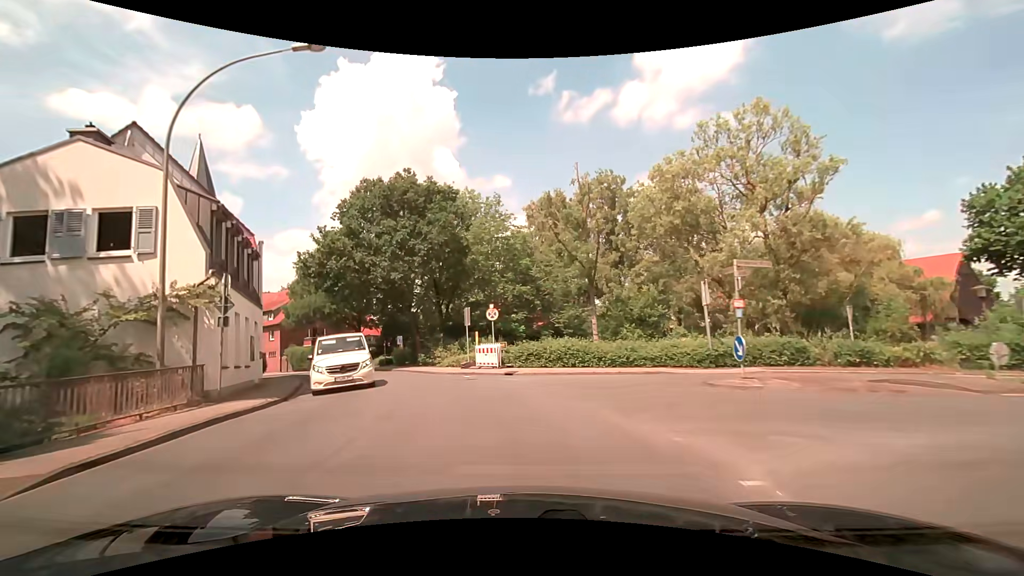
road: secondary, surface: asphalt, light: Day
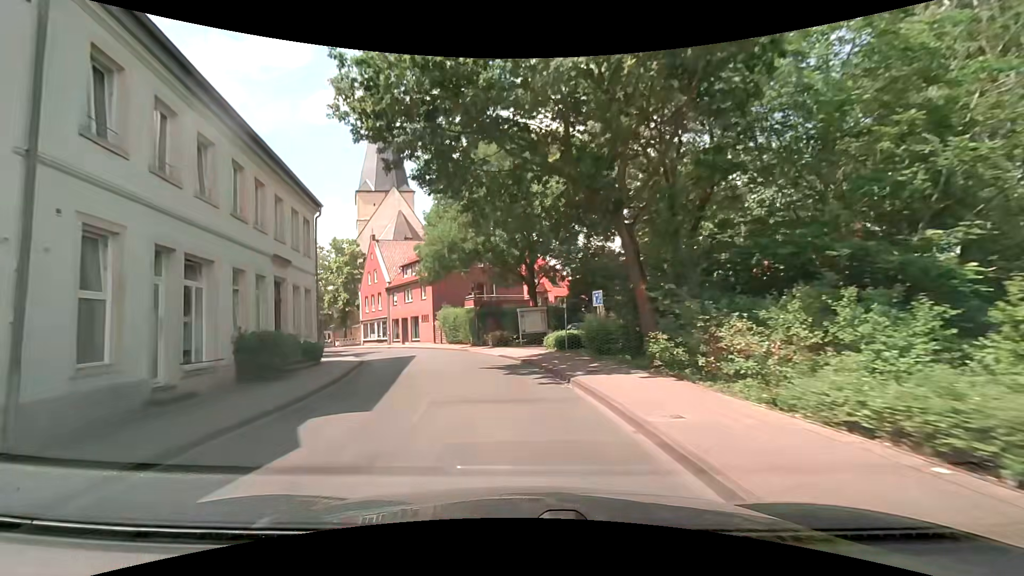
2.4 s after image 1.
(-5.1, +24.3) m; -23°
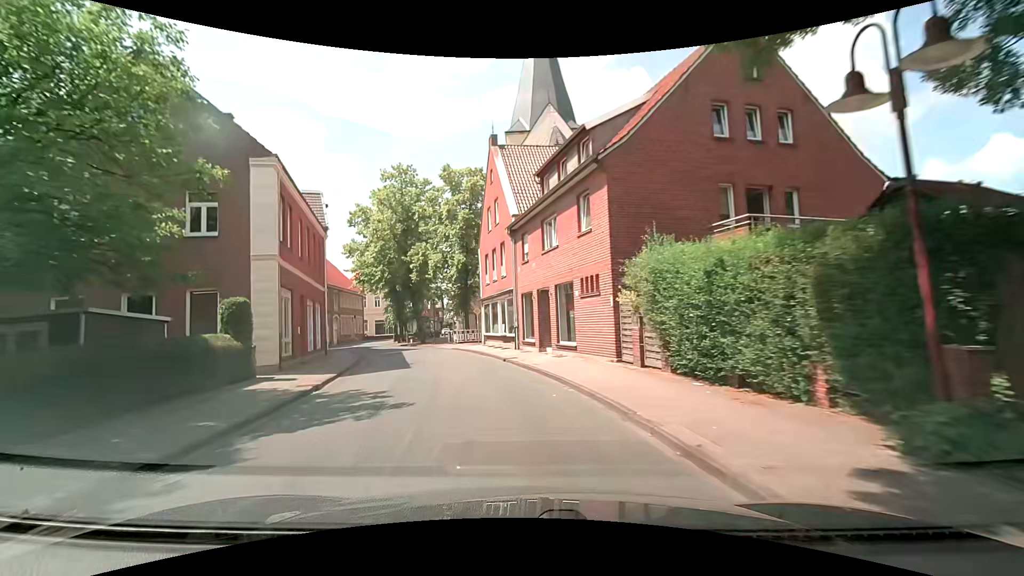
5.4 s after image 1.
(-5.1, +30.2) m; -20°
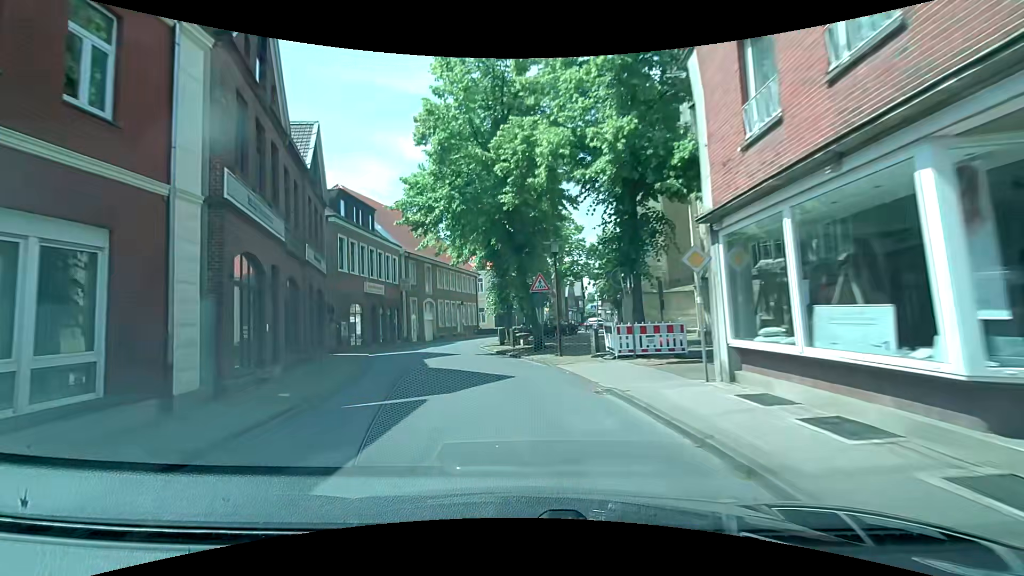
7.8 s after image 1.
(-3.6, +24.2) m; -17°
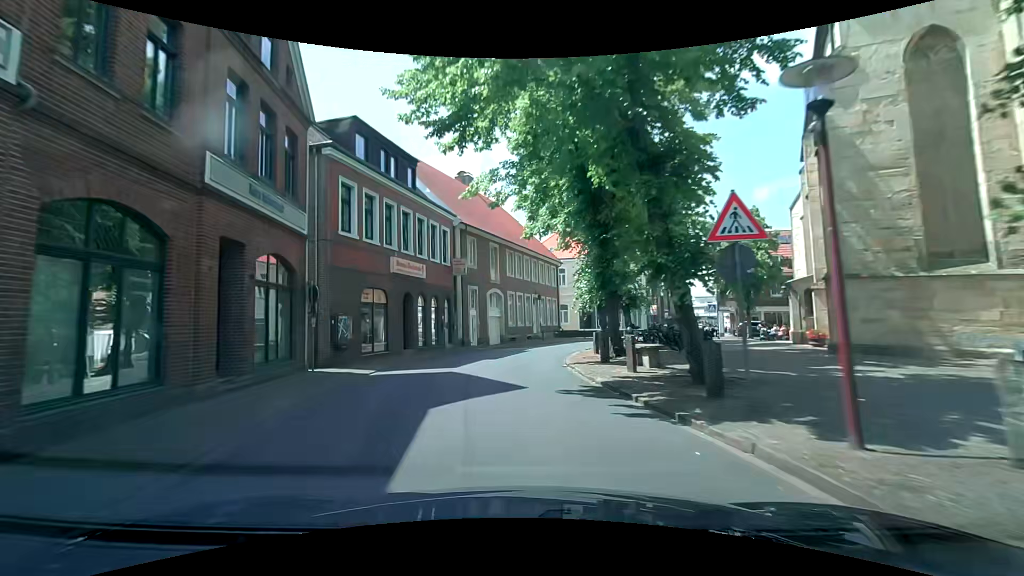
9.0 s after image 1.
(-0.8, +12.2) m; -8°
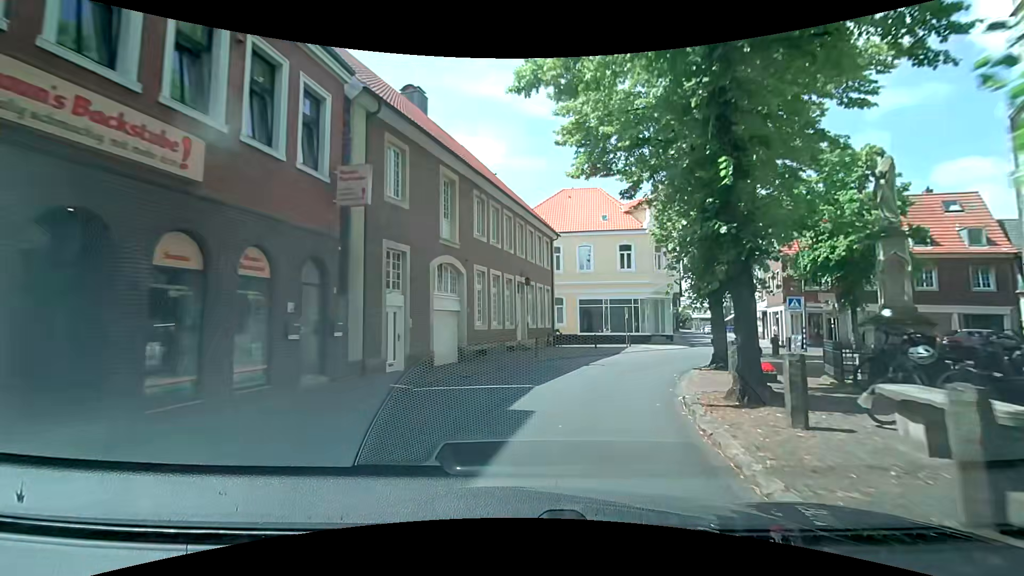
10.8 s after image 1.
(-0.8, +17.3) m; +2°
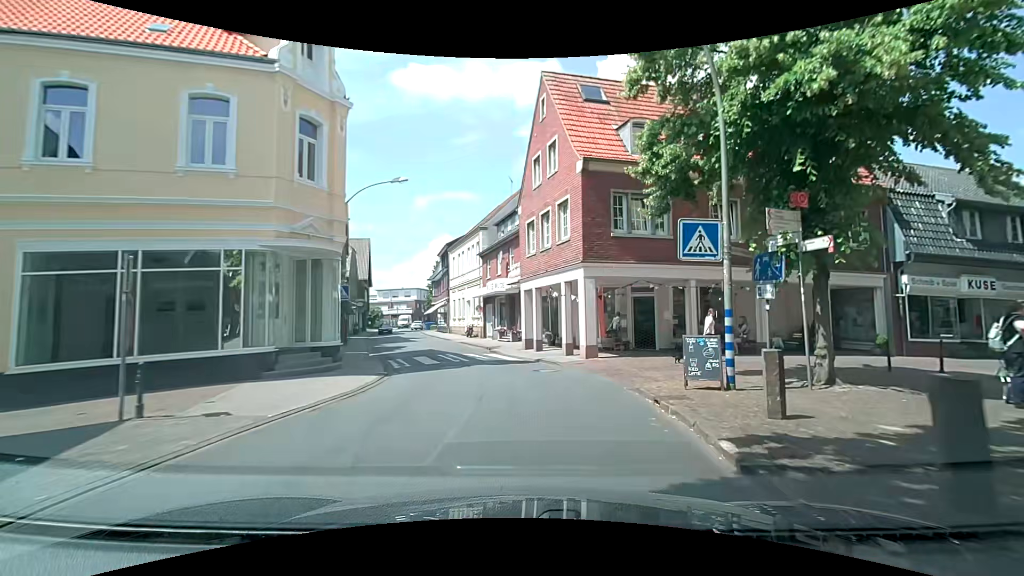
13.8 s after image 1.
(+6.3, +24.2) m; +34°
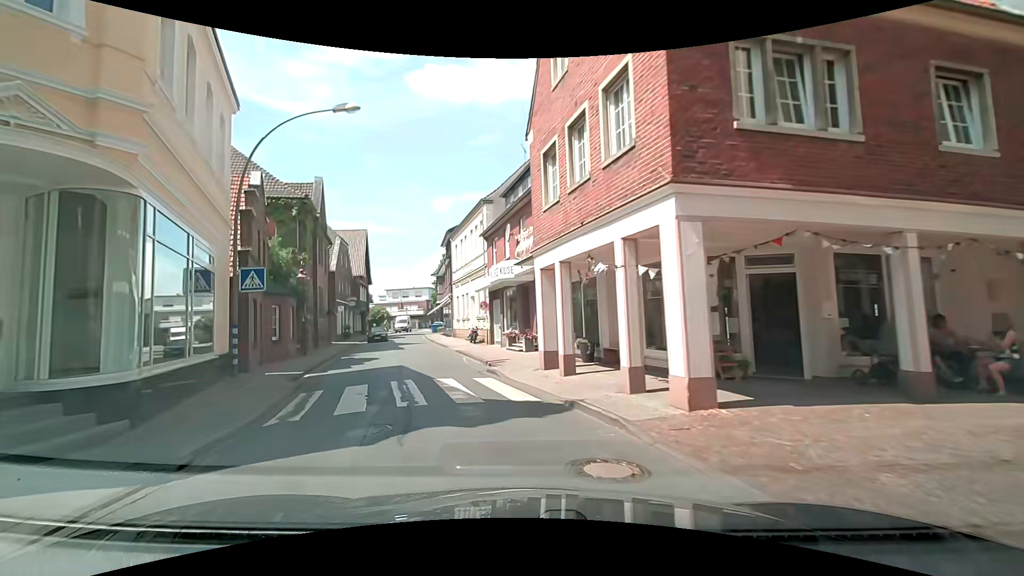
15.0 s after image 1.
(+0.1, +9.3) m; 0°
(-1, +10) (-4, +20) (-6, +29) (-9, +39) (-12, +48) (-15, +58) (-16, +68) (-16, +78) (-17, +88) (-18, +98) m
